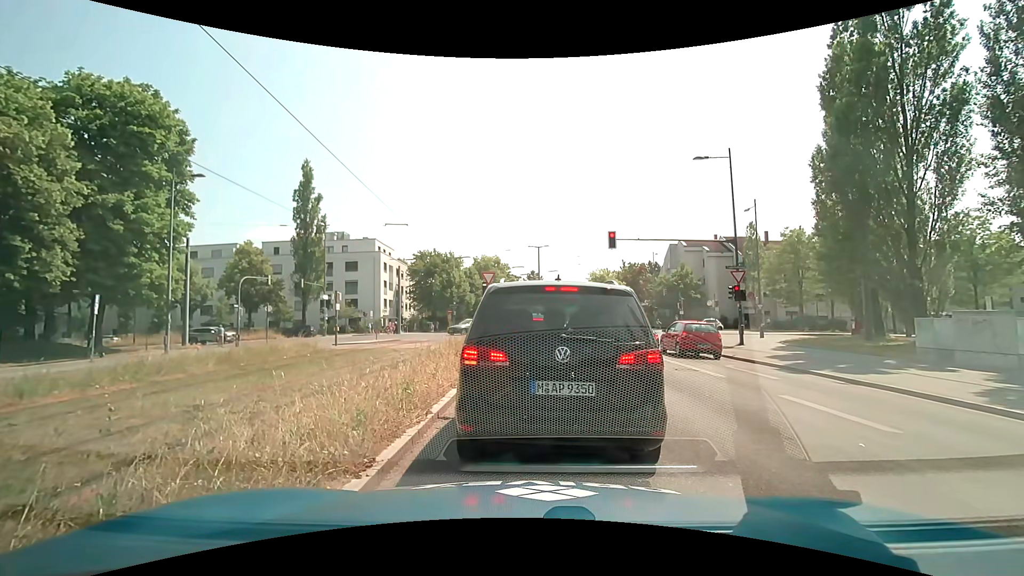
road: secondary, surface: asphalt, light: Day
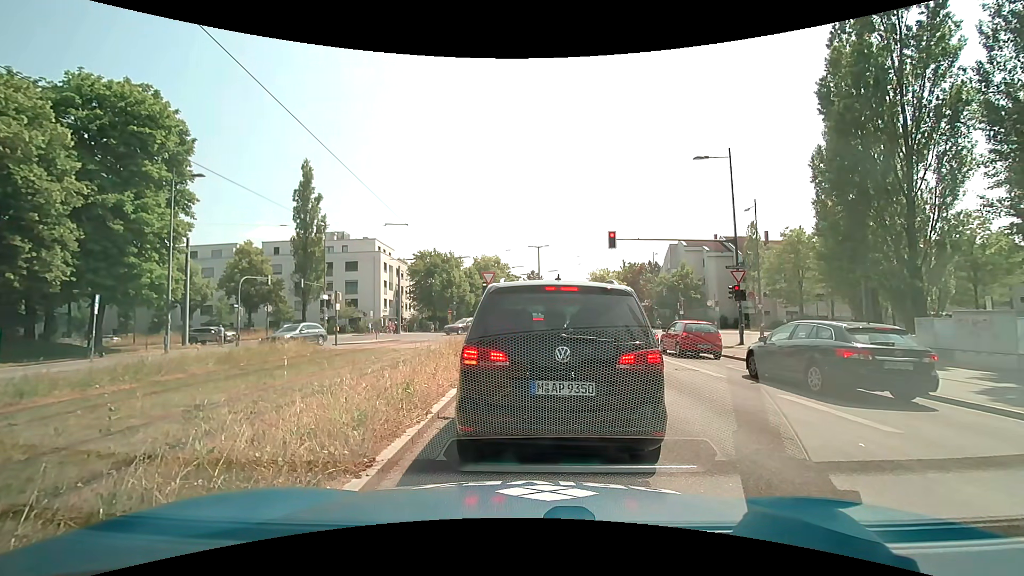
(0.0, +0.1) m; 0°
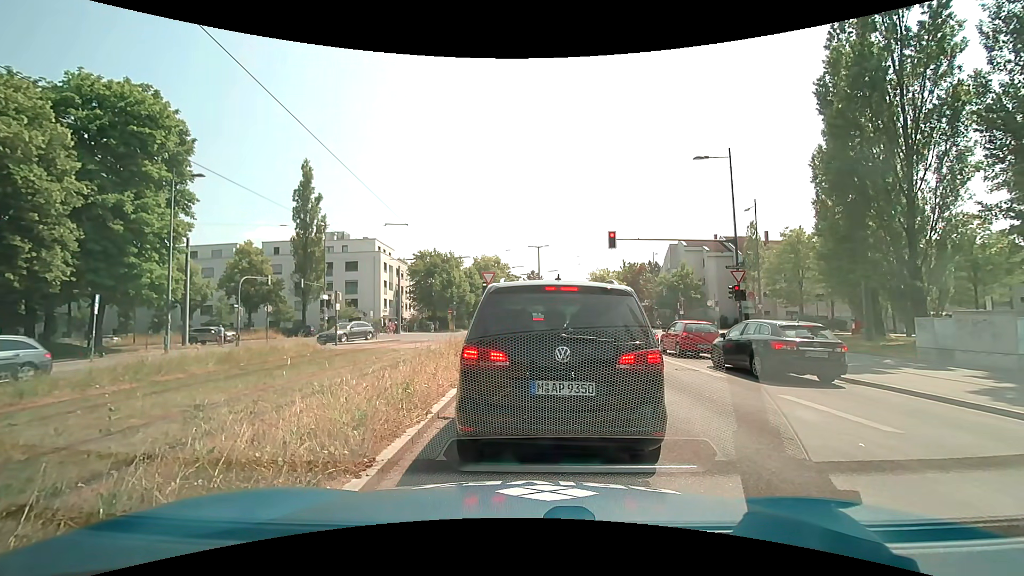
(0.0, 0.0) m; 0°
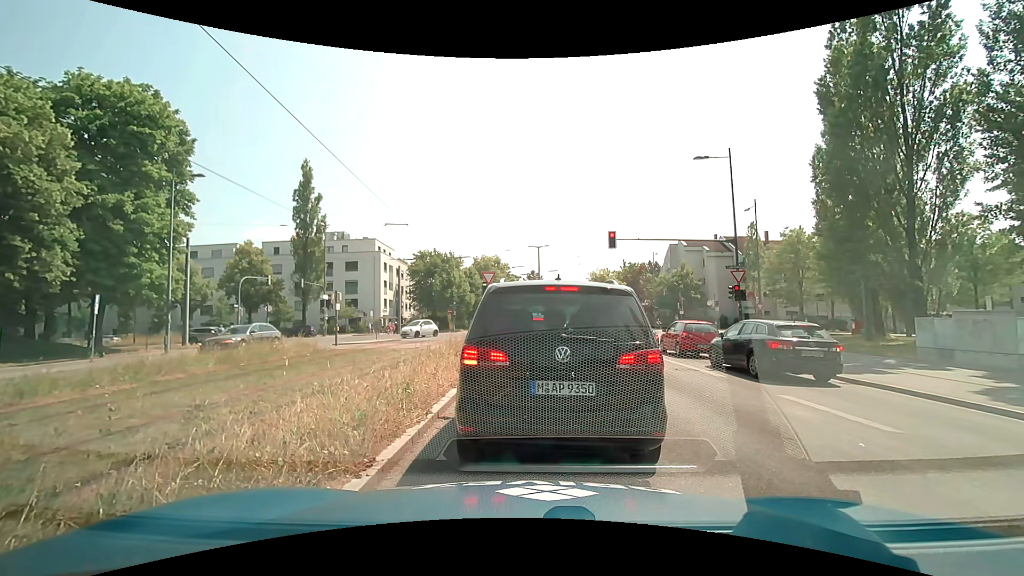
(0.0, 0.0) m; 0°
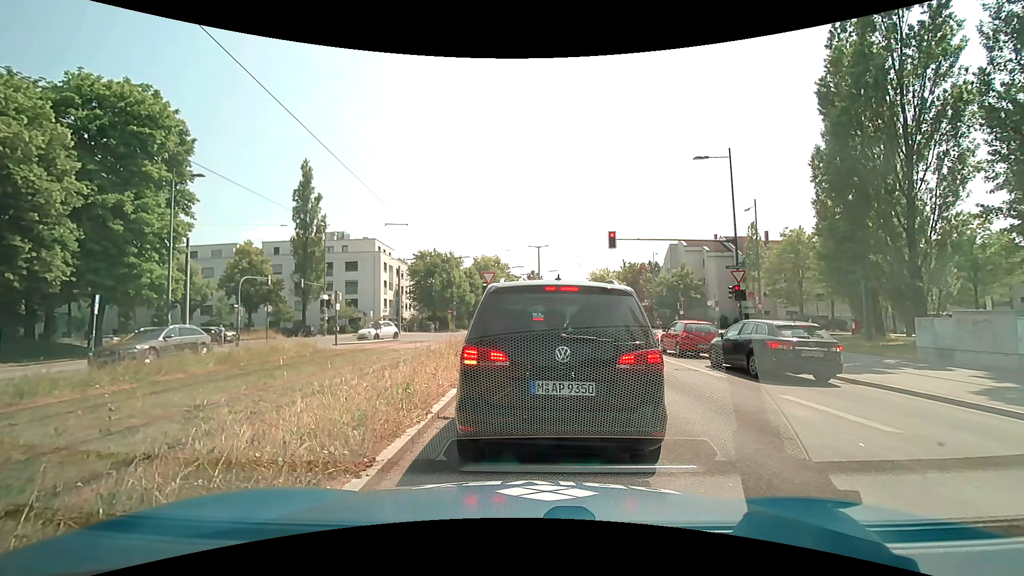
(0.0, 0.0) m; 0°
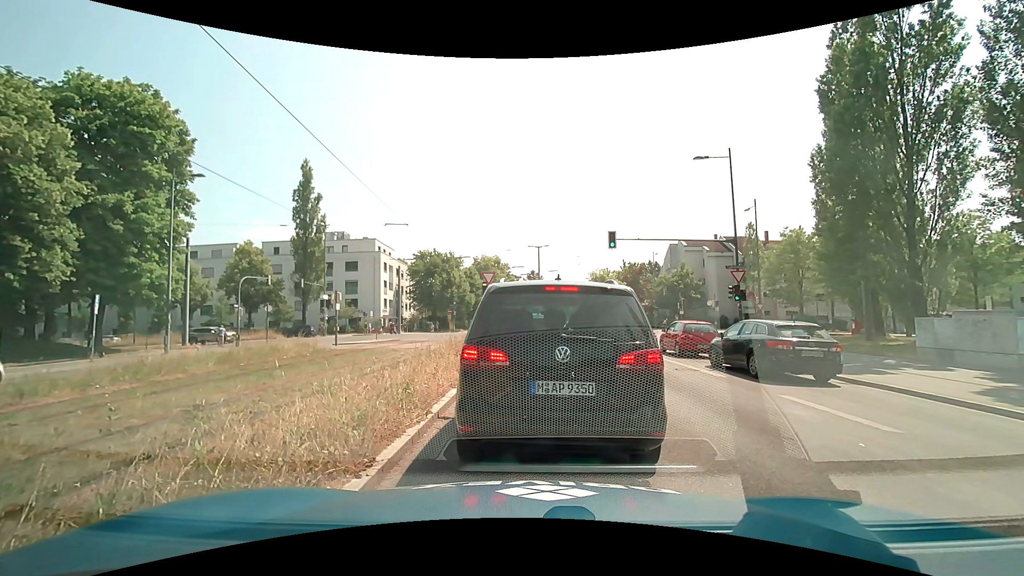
(0.0, 0.0) m; 0°
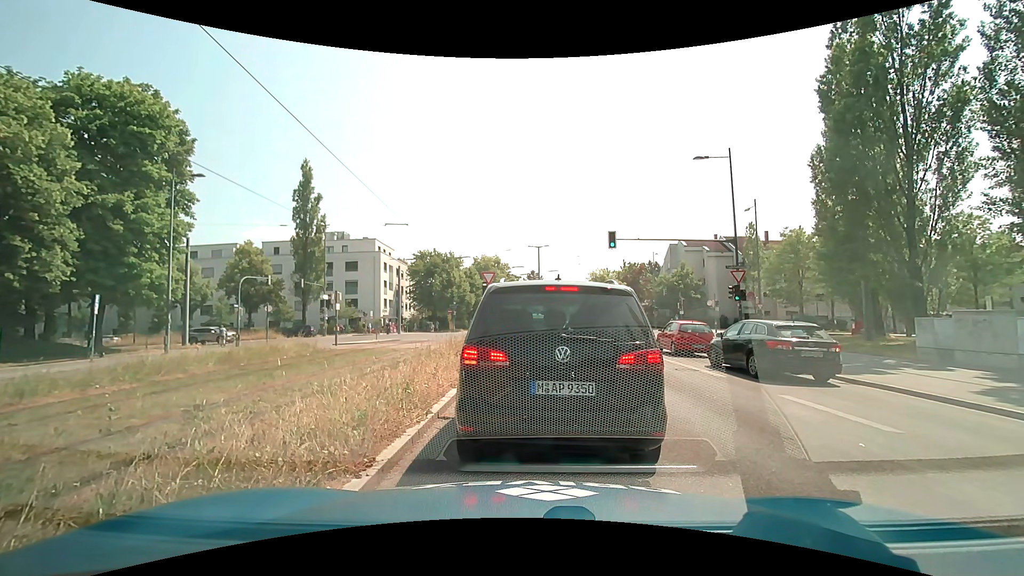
(0.0, 0.0) m; 0°
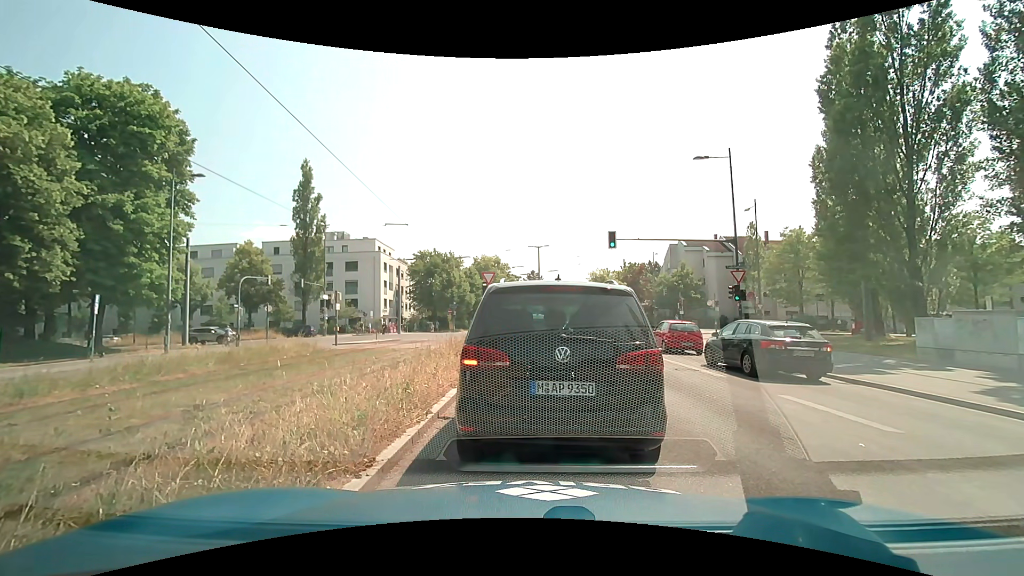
(0.0, 0.0) m; 0°
(0, +10) (0, +20) (0, +30) (0, +40) (-3, +50) (-9, +57) (-18, +61) (-28, +62) (-38, +62) (-48, +61) m
